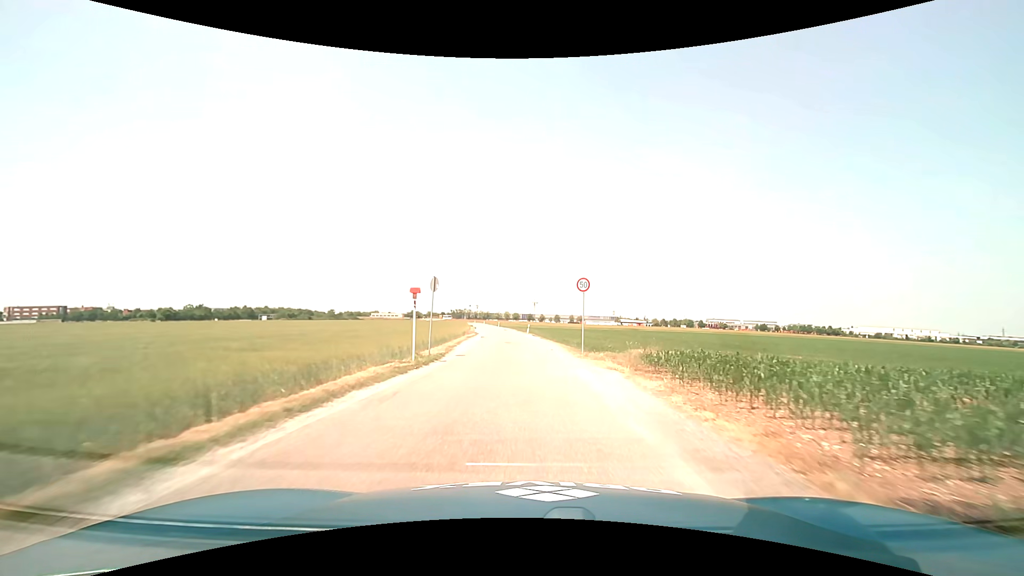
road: unclassified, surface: asphalt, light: Day
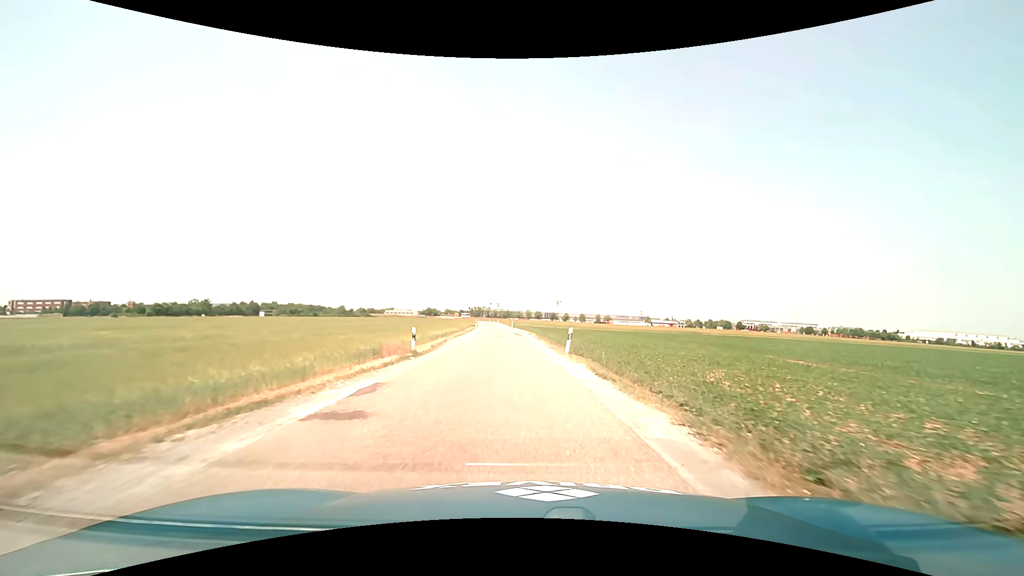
(-0.6, +36.8) m; -2°
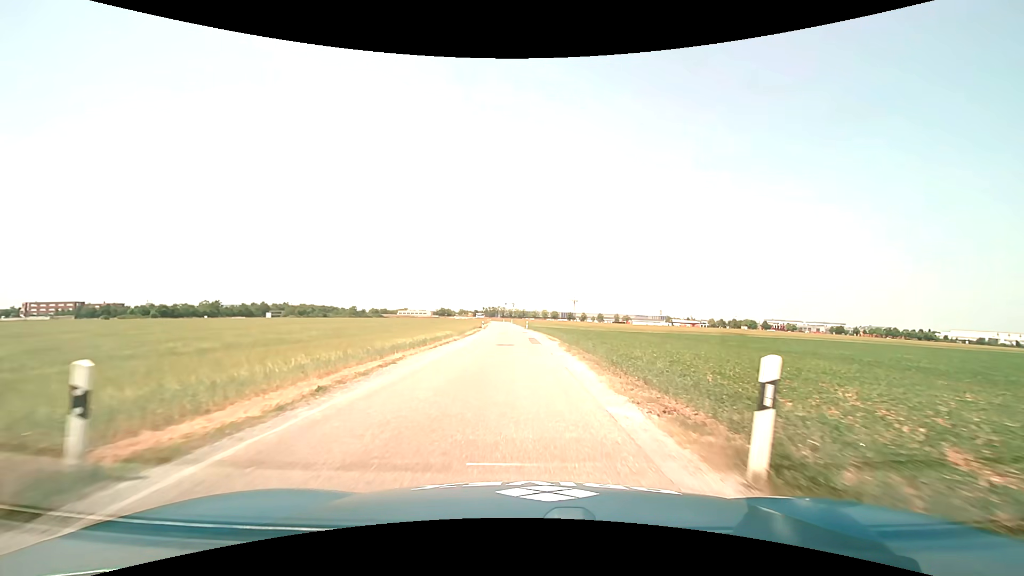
(-0.2, +14.7) m; -2°
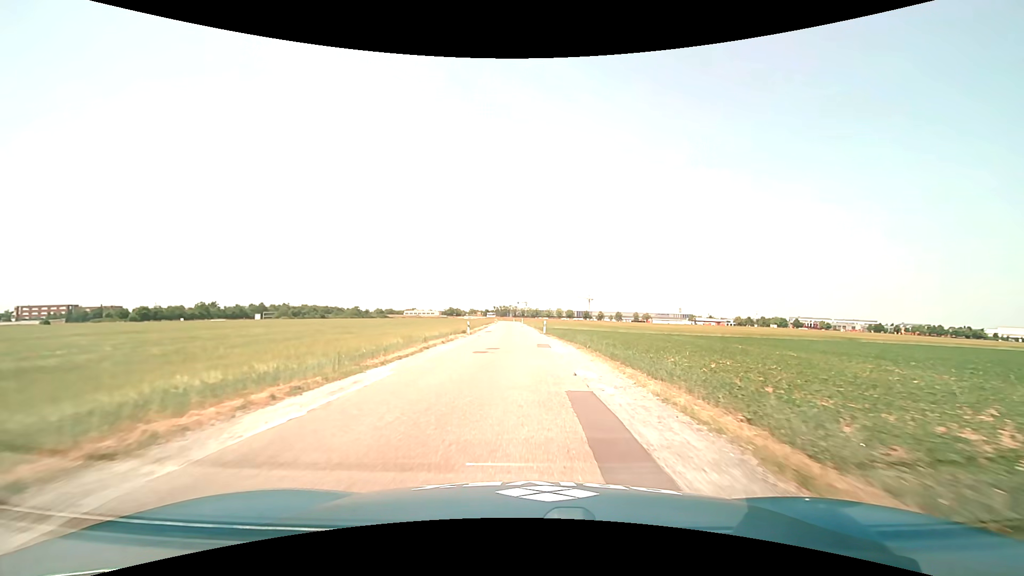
(-0.4, +29.3) m; -1°
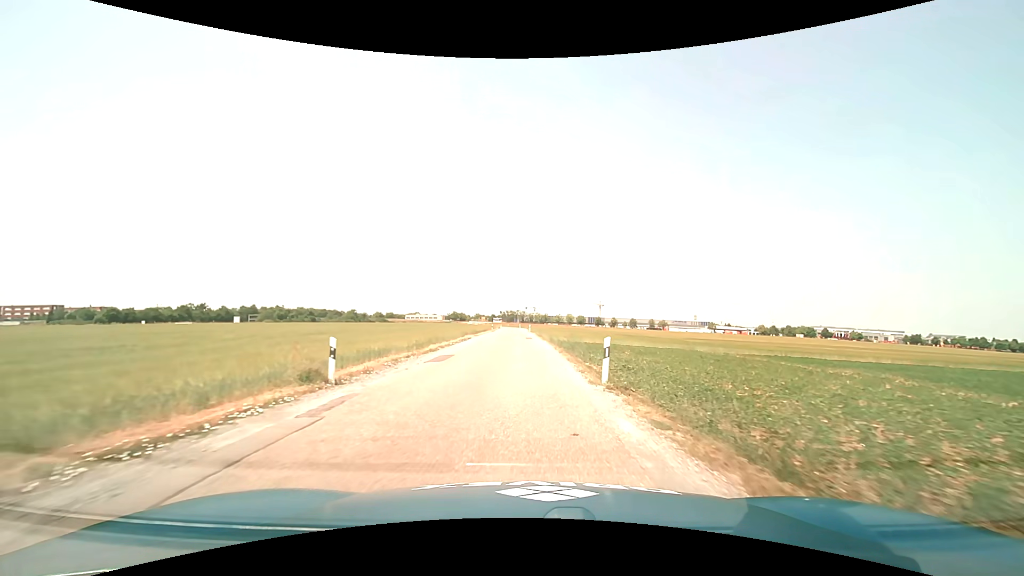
(-0.3, +29.1) m; -1°
(0, +10) (0, +20) (0, +30) (-1, +40) (-1, +50) (-1, +60) (-1, +70) (-1, +80) (-2, +90) (-2, +100) m
